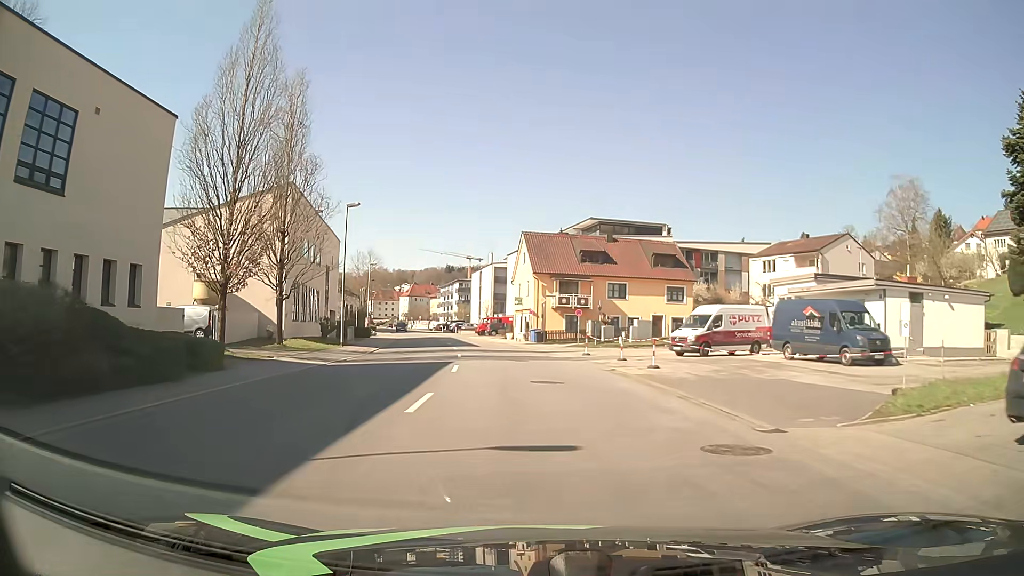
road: tertiary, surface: asphalt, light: Day
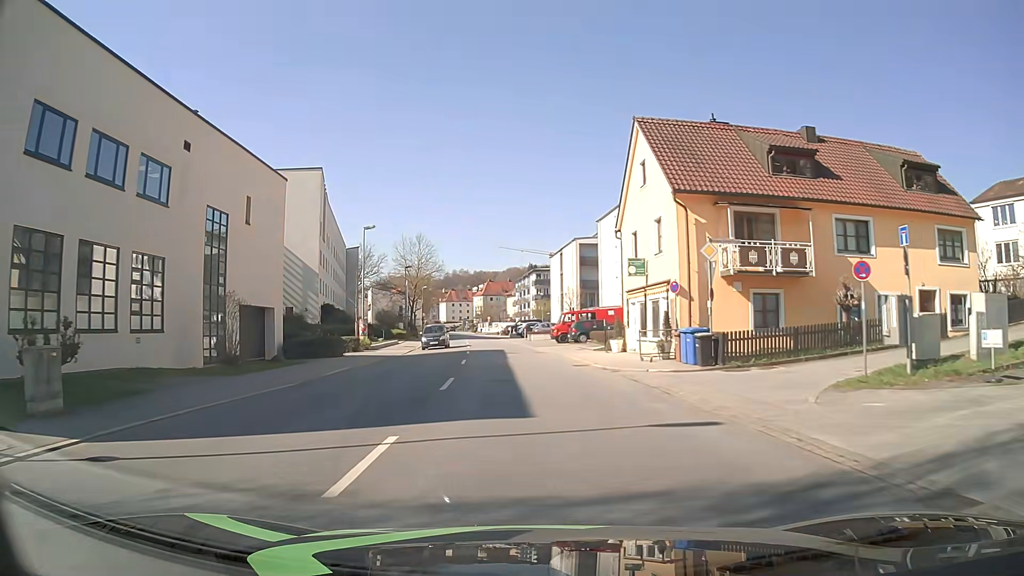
(-1.9, +32.7) m; -8°
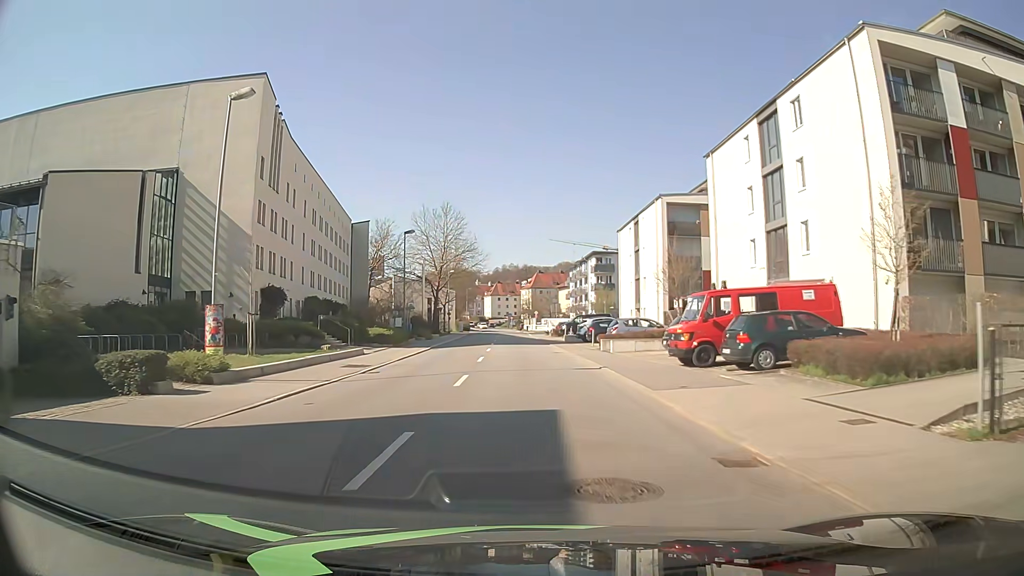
(-1.2, +27.1) m; -4°
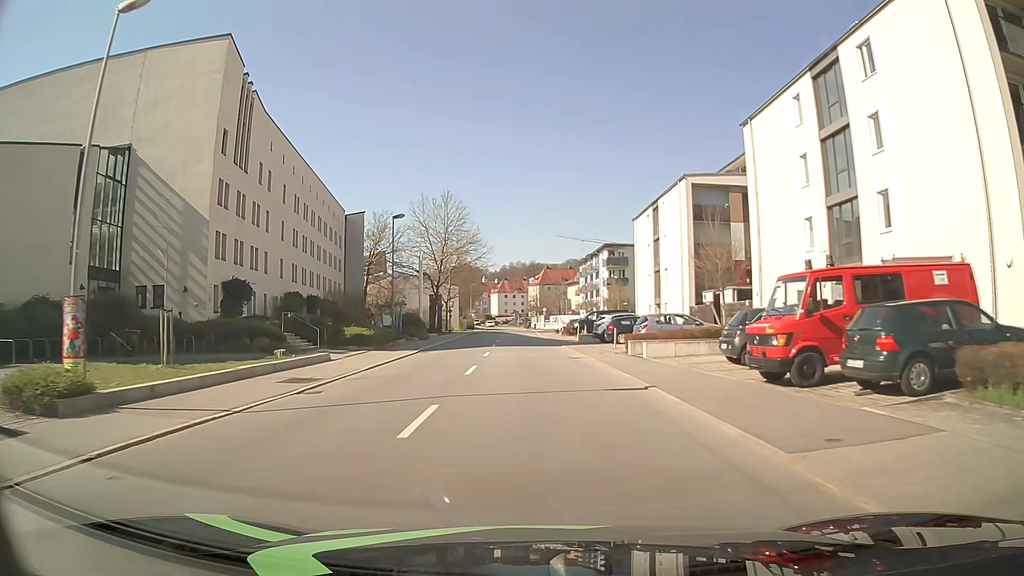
(-0.1, +6.8) m; -1°
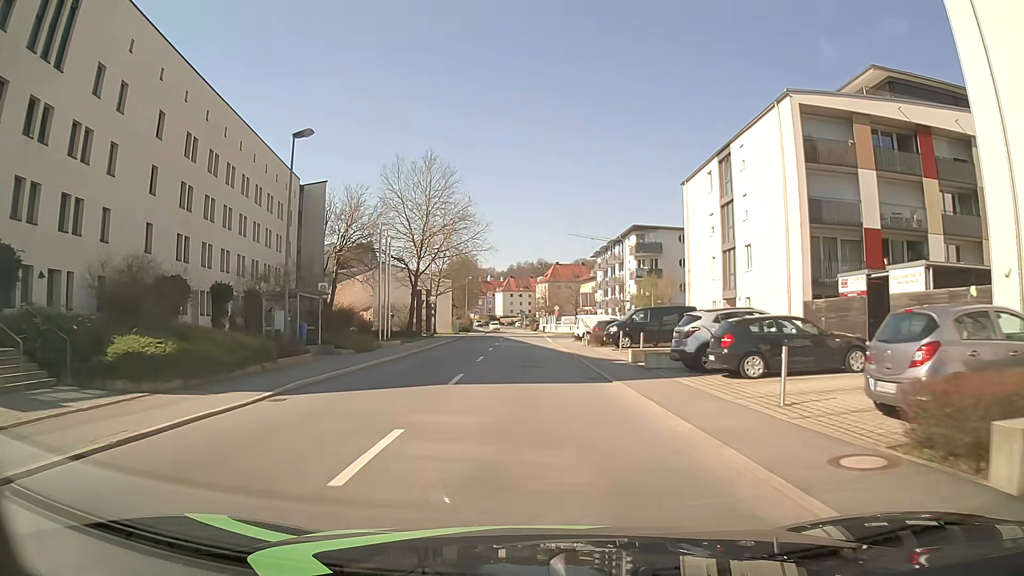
(-0.2, +20.2) m; -1°
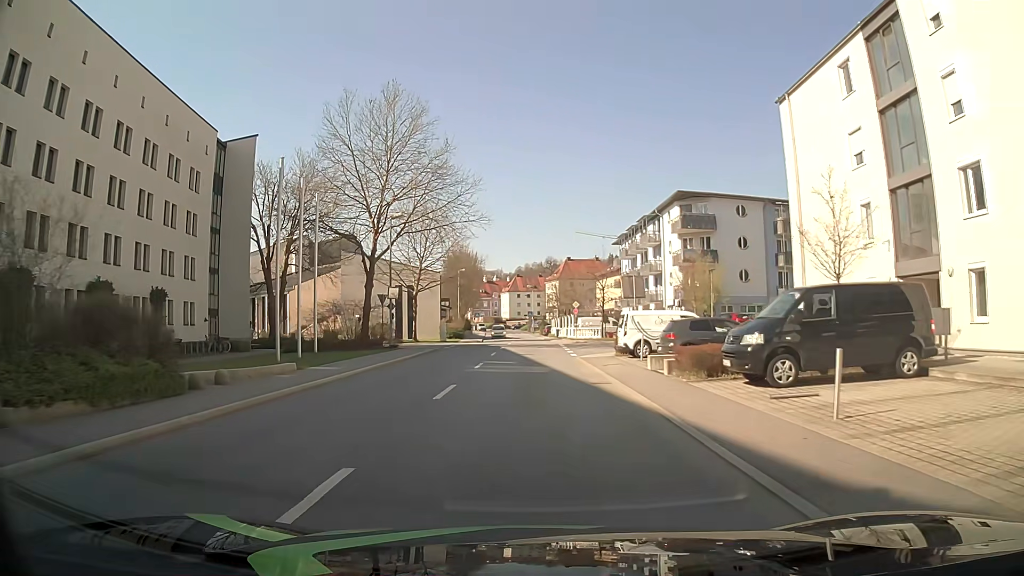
(-0.2, +20.2) m; -1°
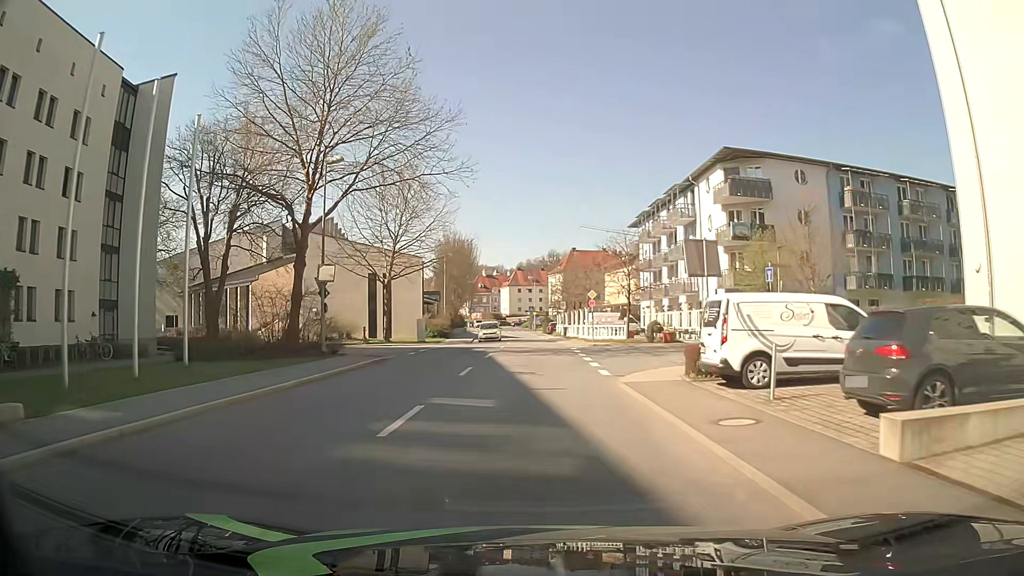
(-0.1, +13.5) m; 0°
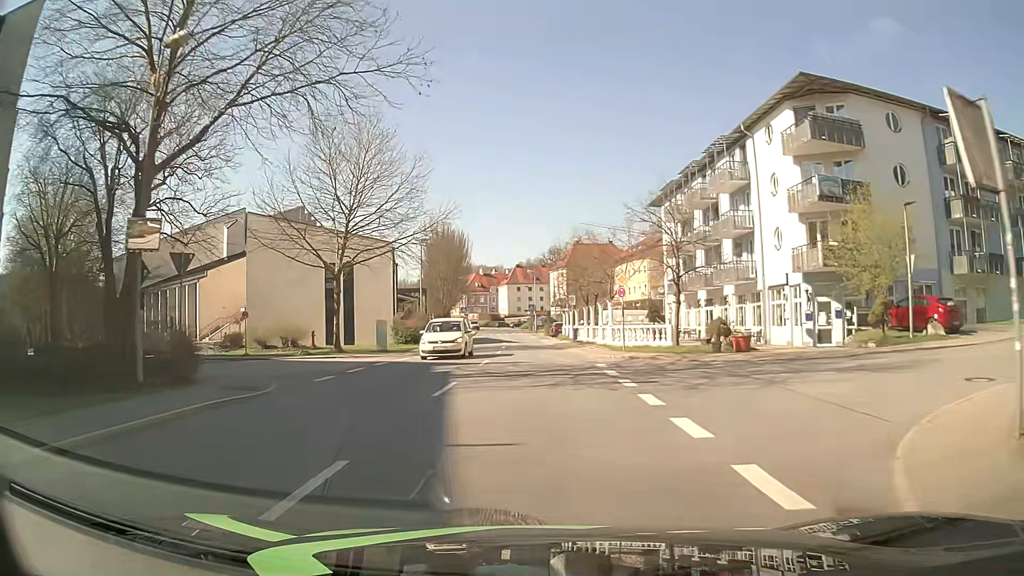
(0.0, +13.5) m; 0°
(0, +10) (0, +20) (0, +30) (0, +40) (-1, +50) (-2, +60) (-3, +70) (-3, +80) (-3, +90) (-4, +100) m
